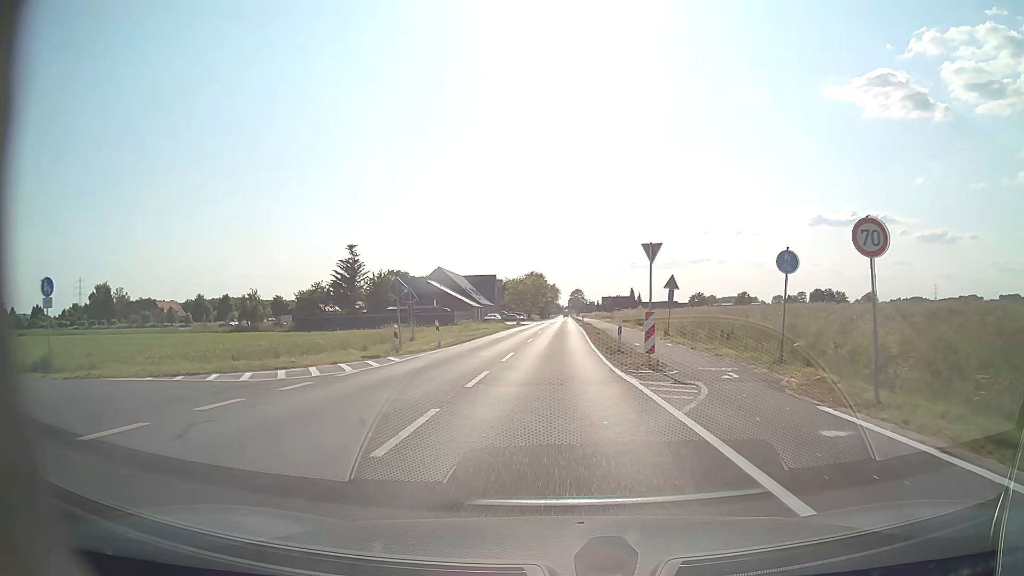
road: tertiary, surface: asphalt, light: Day
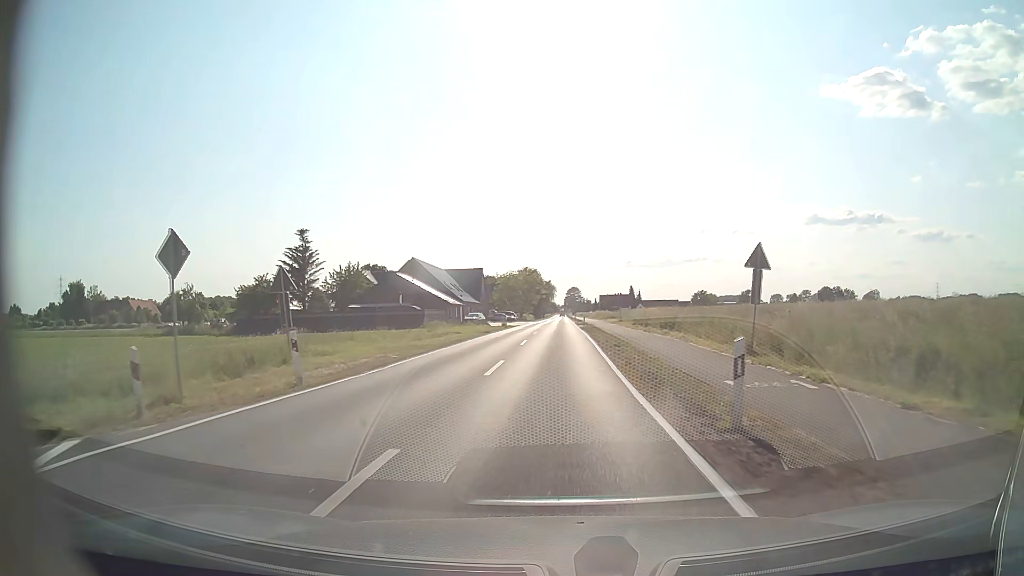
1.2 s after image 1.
(0.0, +16.3) m; +1°
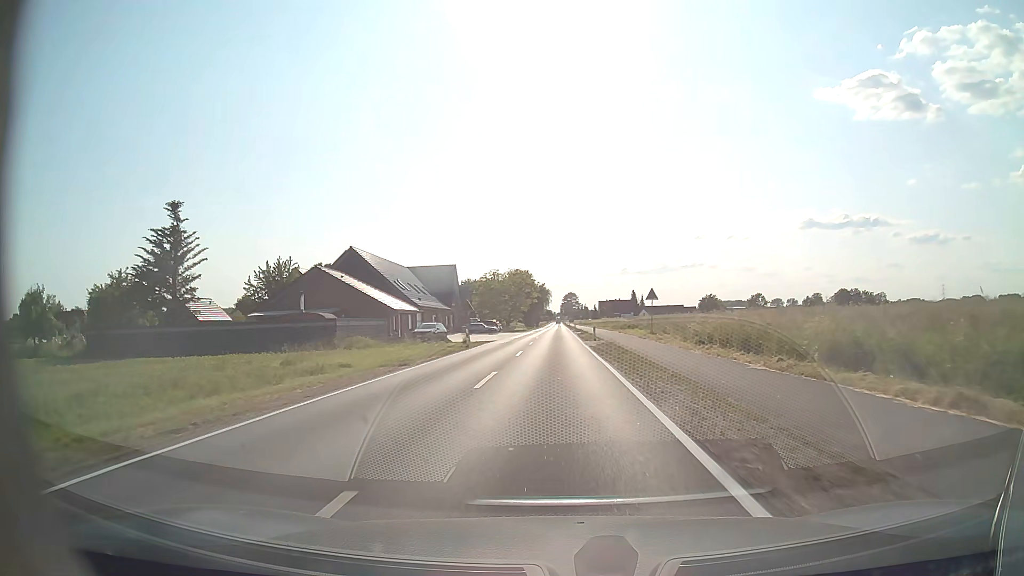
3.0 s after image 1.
(0.0, +25.6) m; 0°
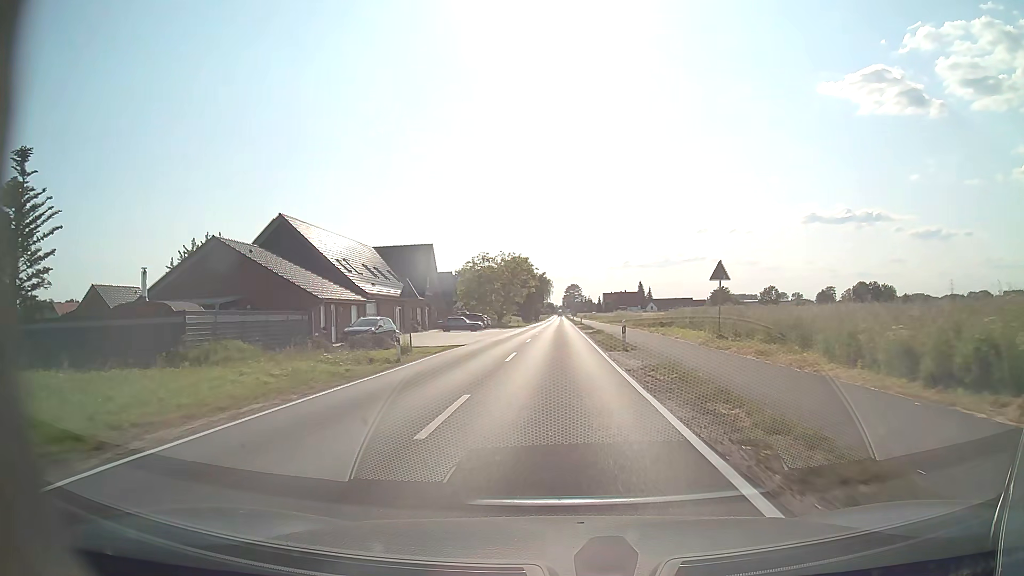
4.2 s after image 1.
(+0.1, +17.9) m; 0°
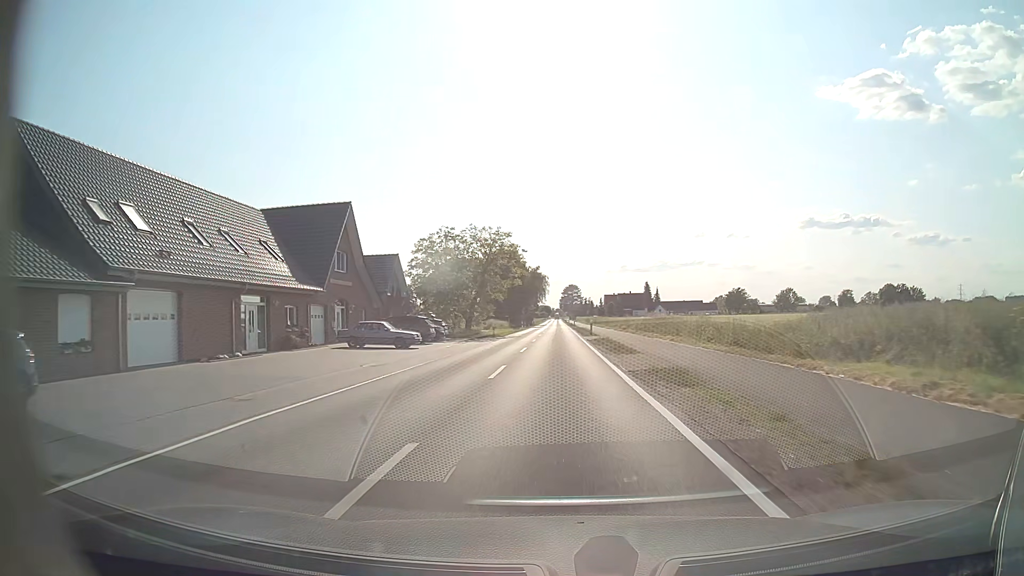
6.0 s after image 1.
(+0.1, +28.4) m; 0°
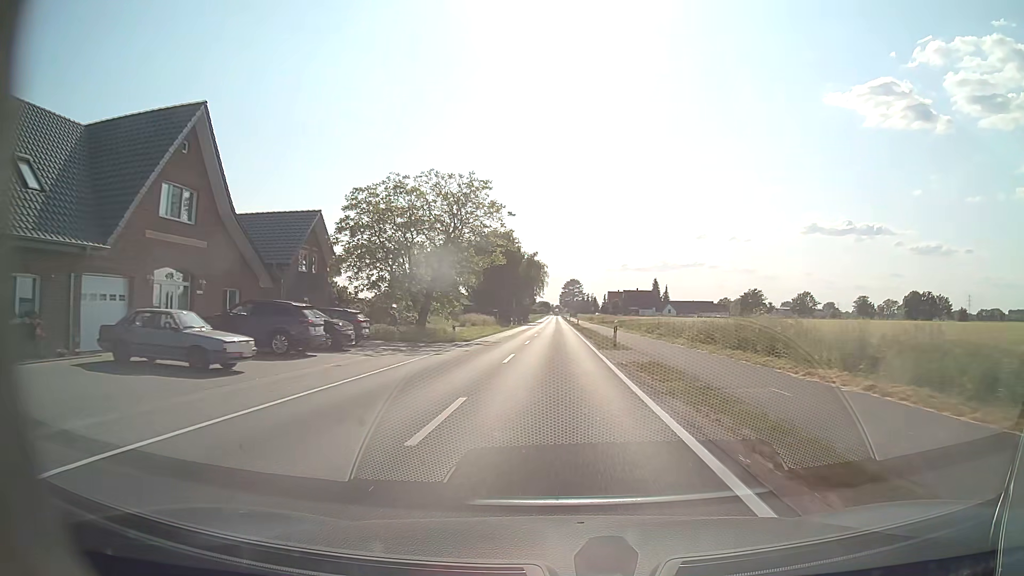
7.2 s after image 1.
(+0.1, +20.4) m; 0°
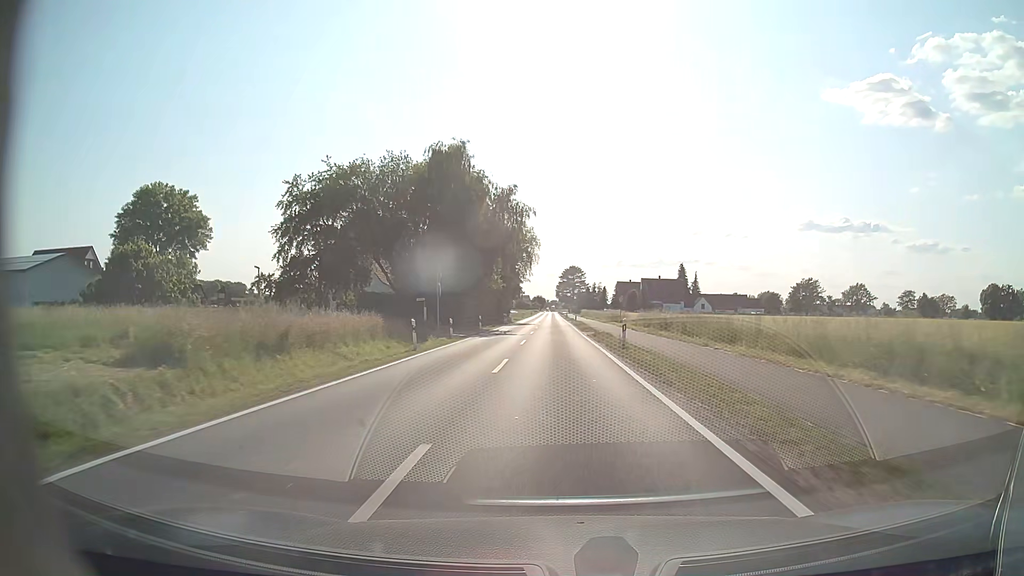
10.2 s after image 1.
(-0.3, +52.4) m; 0°
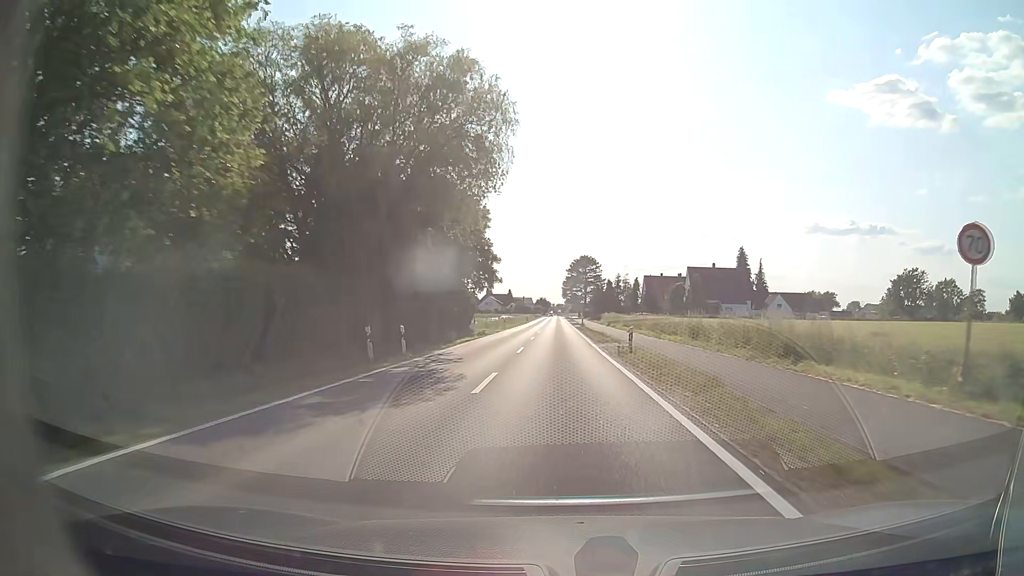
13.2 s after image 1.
(-0.1, +51.7) m; -1°
(0, +10) (0, +20) (0, +30) (0, +40) (0, +50) (0, +60) (0, +70) (0, +80) (0, +90) (+1, +100) m
